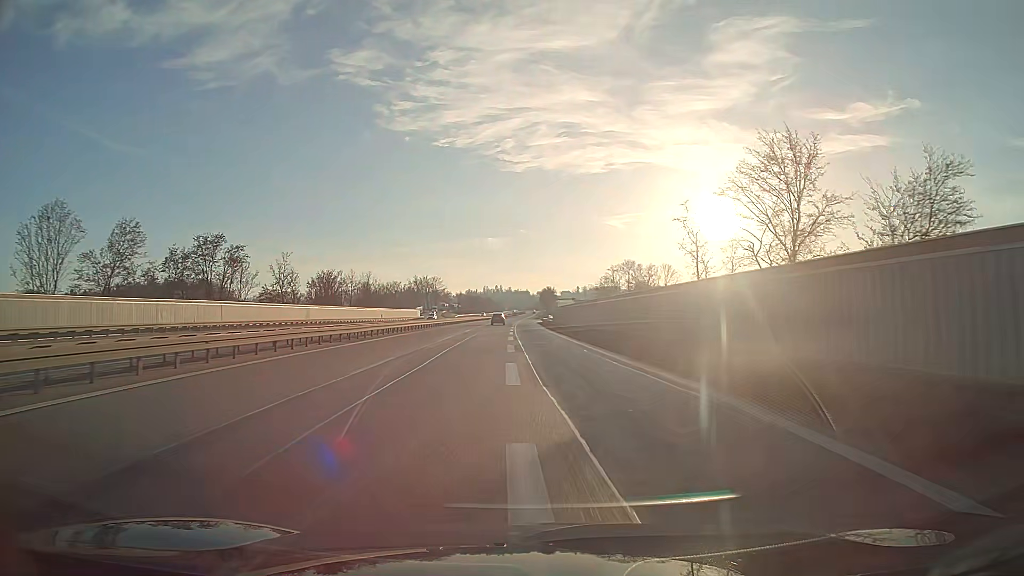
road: motorway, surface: asphalt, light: Day
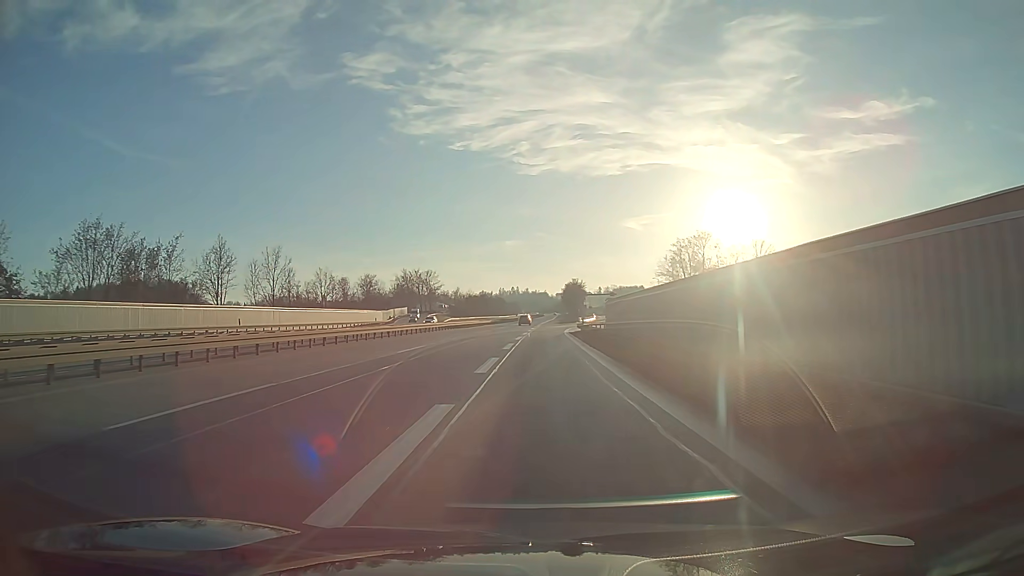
(-0.7, +68.0) m; -1°
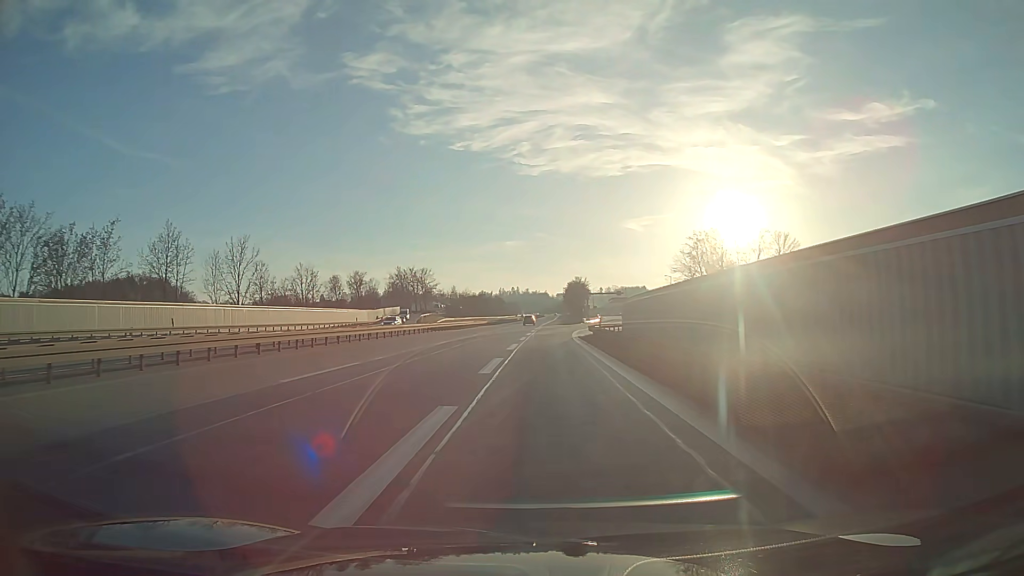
(0.0, +12.1) m; 0°
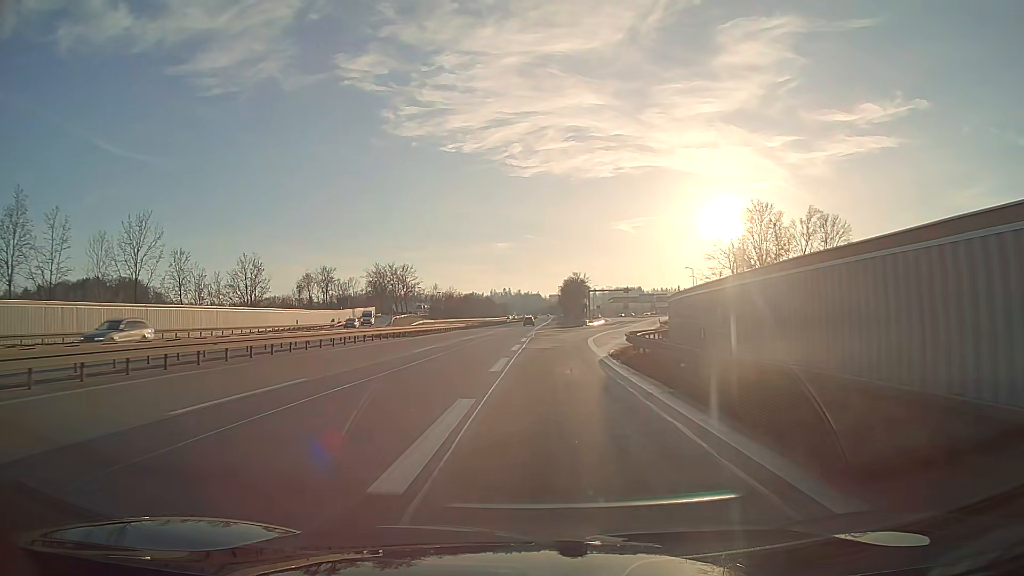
(+0.1, +22.6) m; +1°
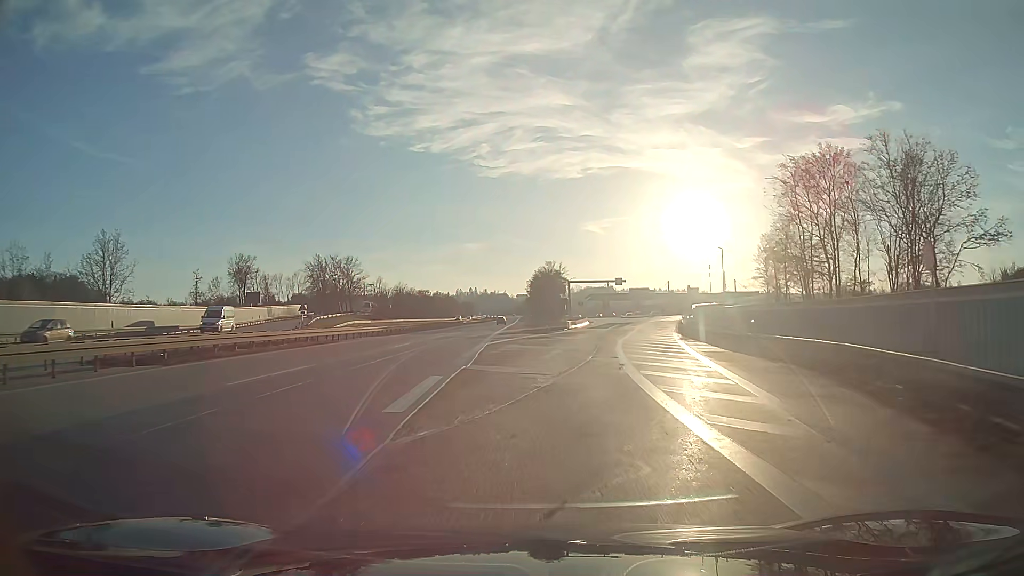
(+0.8, +31.4) m; +3°
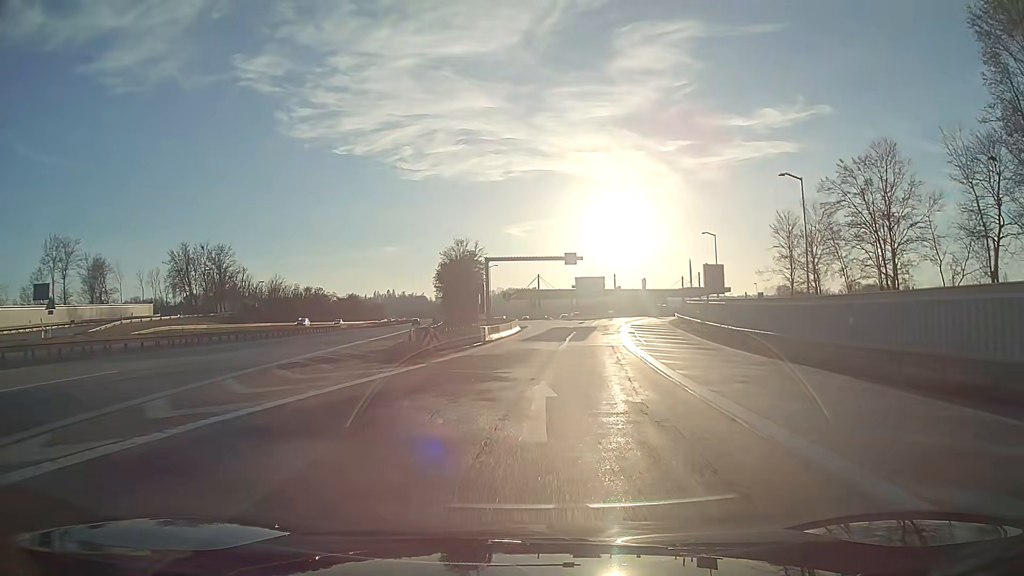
(+2.2, +37.9) m; +7°
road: motorway_link
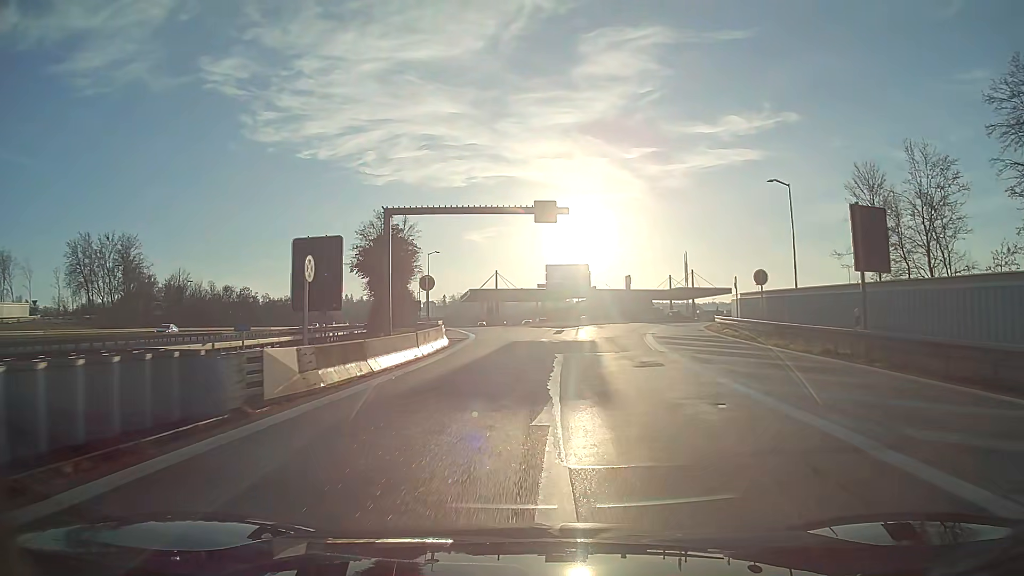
(+0.8, +26.4) m; +3°
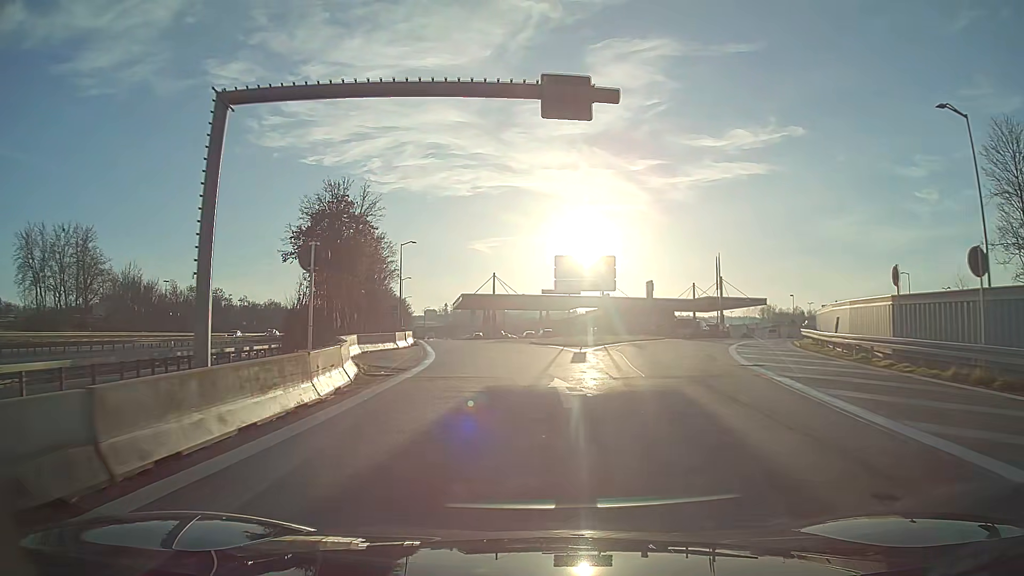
(0.0, +16.9) m; -1°
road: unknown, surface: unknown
(0, +10) (-1, +20) (-2, +30) (-3, +40) (-5, +50) (-7, +59) (-9, +69) (-10, +79) (-12, +89) (-14, +99) m
